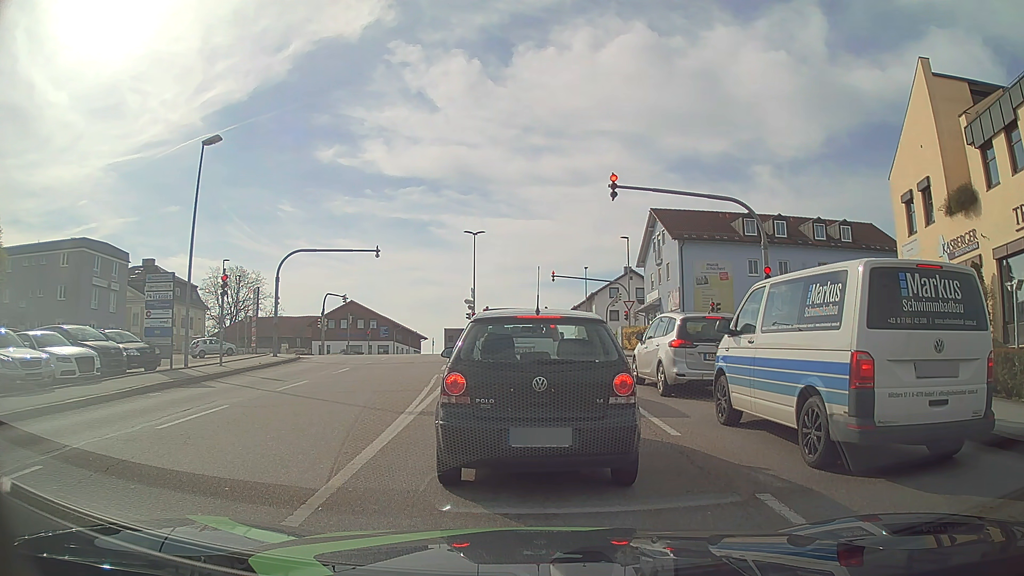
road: tertiary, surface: asphalt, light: Day
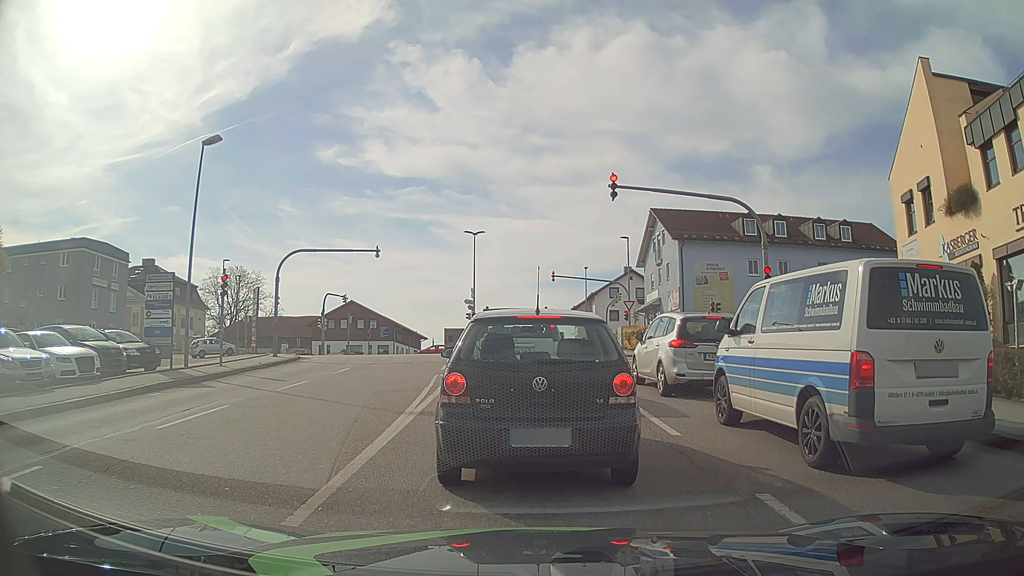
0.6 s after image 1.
(0.0, 0.0) m; 0°
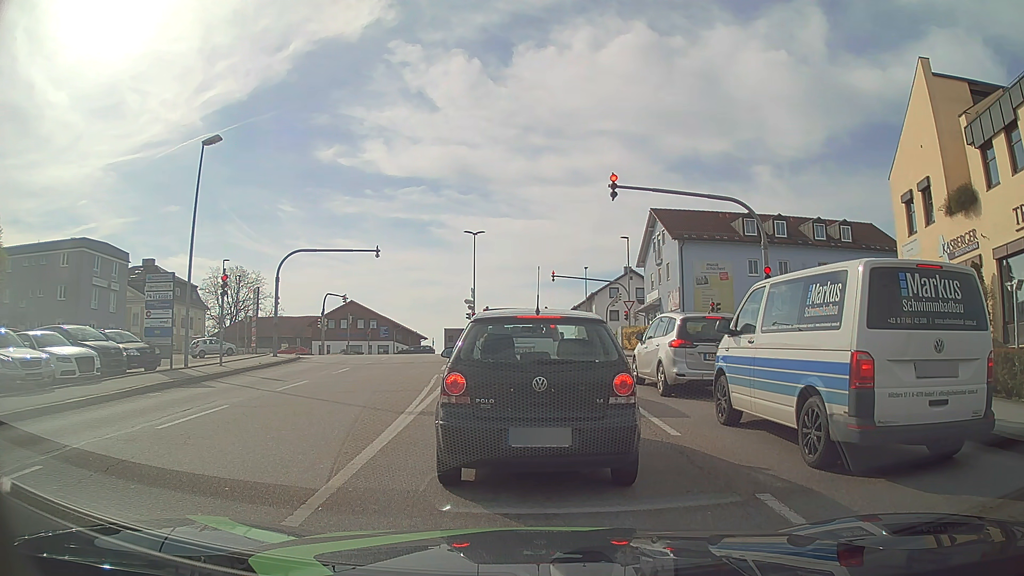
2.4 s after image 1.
(0.0, 0.0) m; 0°
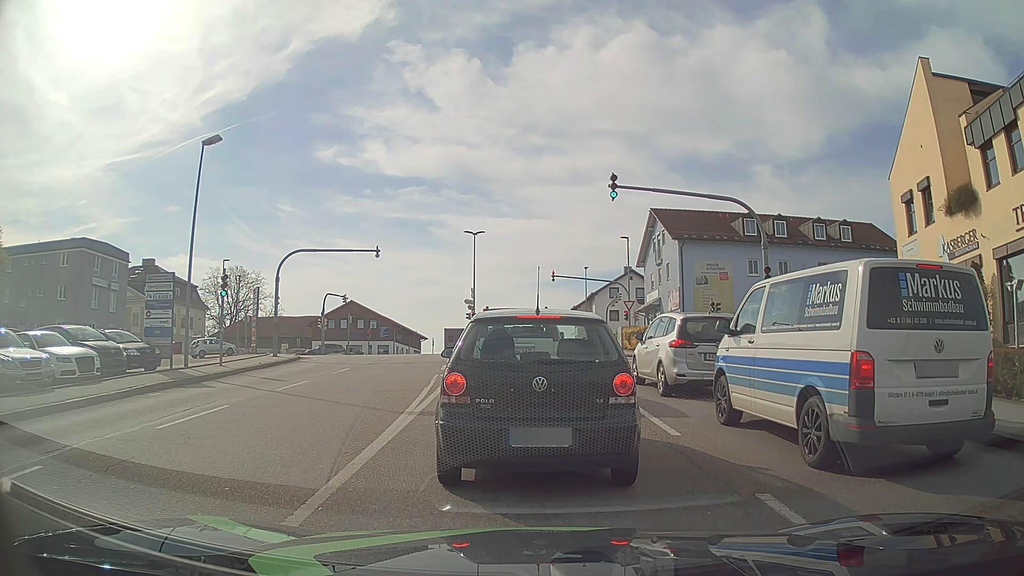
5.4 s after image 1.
(0.0, 0.0) m; 0°
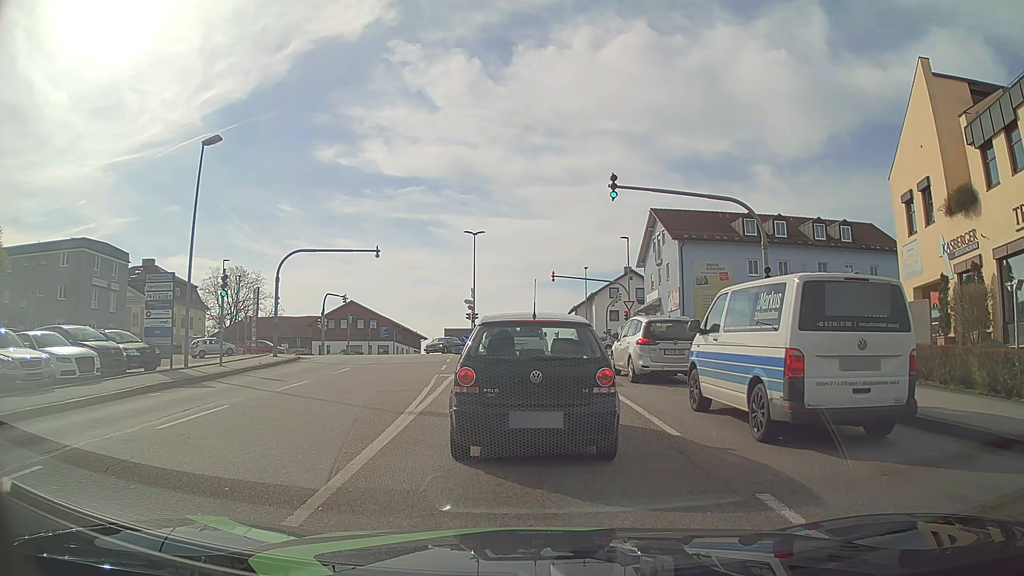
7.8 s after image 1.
(0.0, 0.0) m; 0°
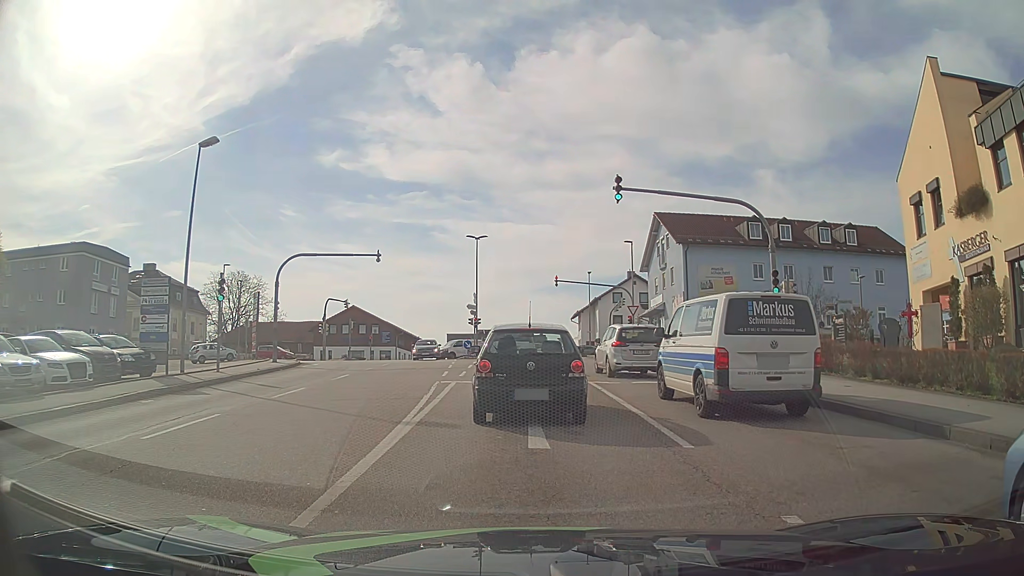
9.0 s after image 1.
(0.0, +0.6) m; 0°
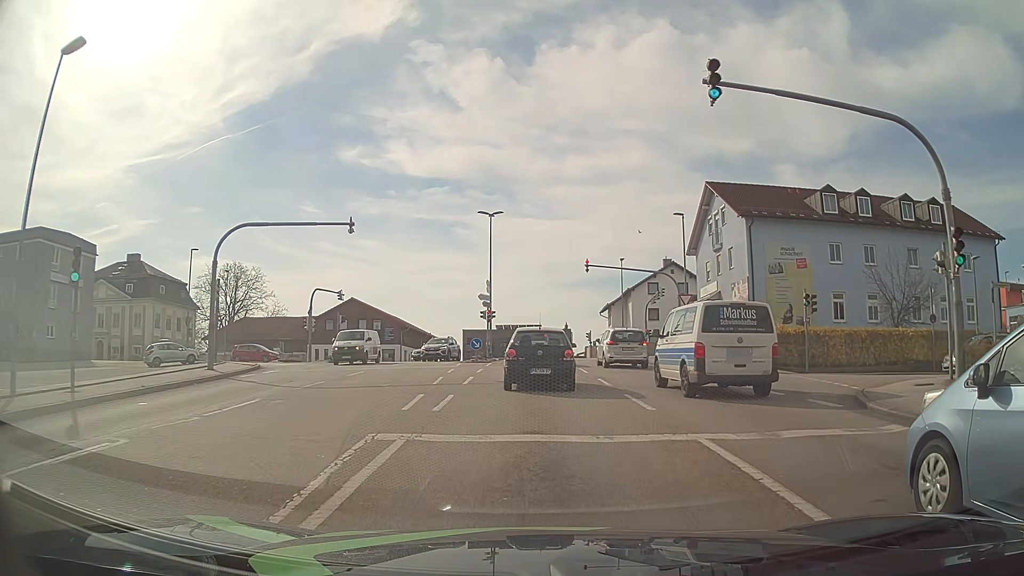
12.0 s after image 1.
(-0.5, +10.3) m; -4°
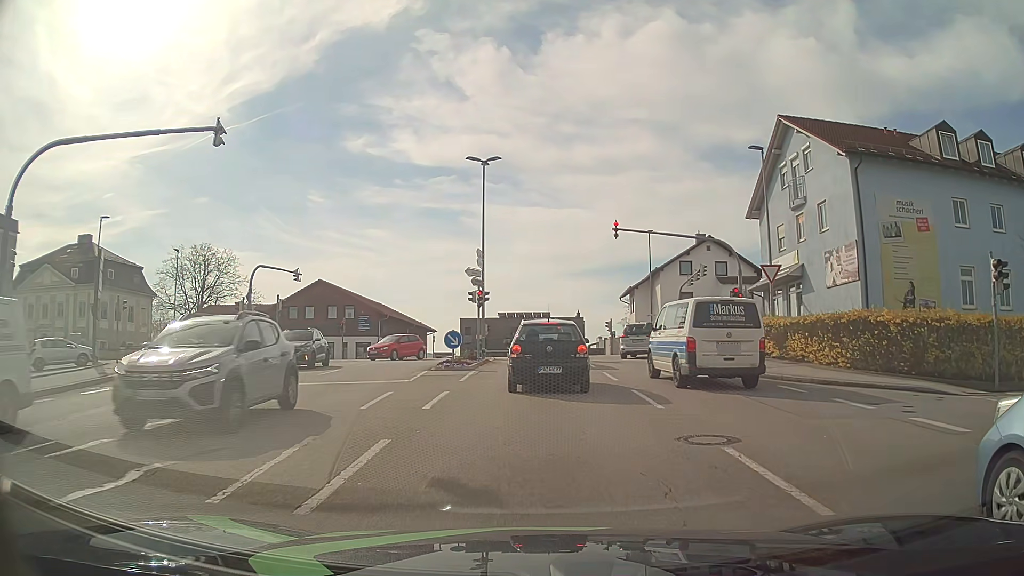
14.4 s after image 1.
(0.0, +12.8) m; 0°
(0, +10) (0, +20) (0, +30) (-1, +40) (-7, +48) (-17, +51) (-27, +51) (-37, +51) (-47, +51) (-57, +51) m
